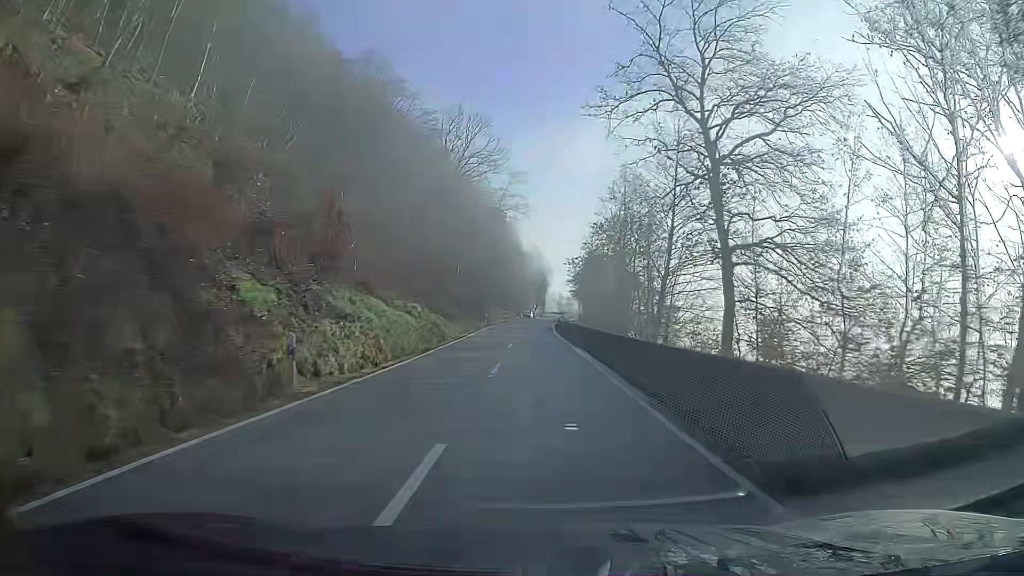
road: secondary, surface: asphalt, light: Day
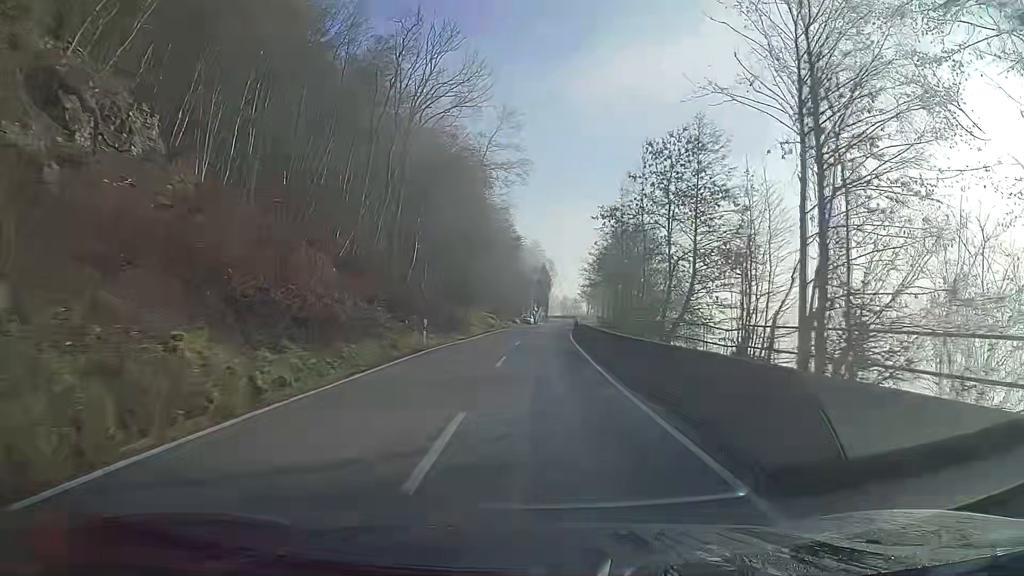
(-0.2, +33.7) m; 0°
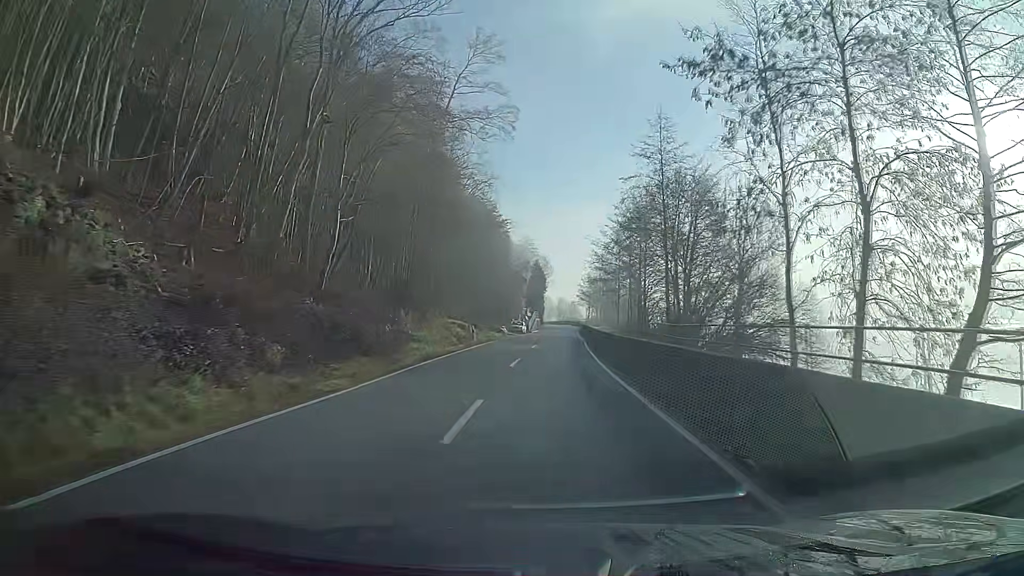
(+0.2, +22.0) m; +1°
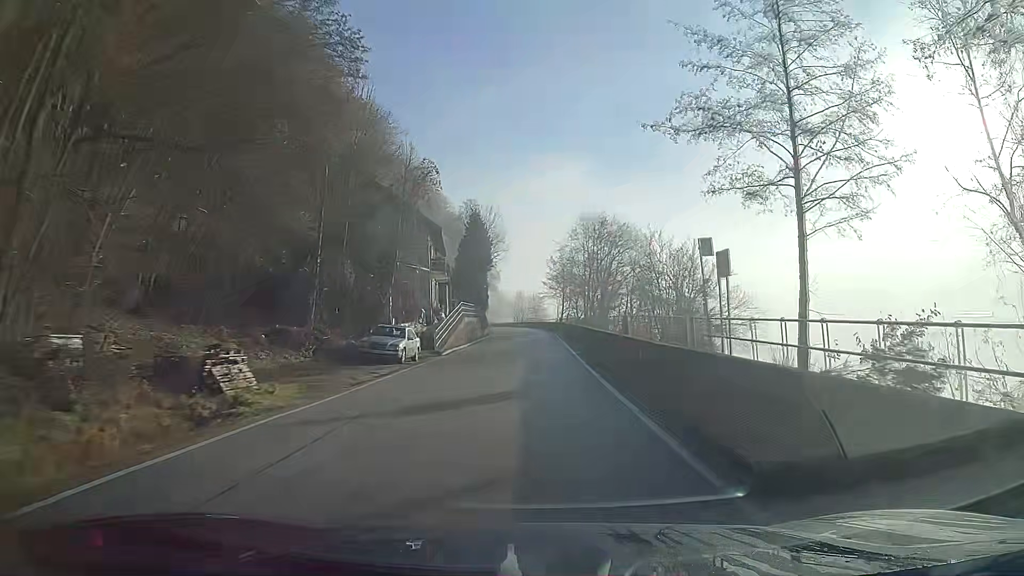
(+1.8, +53.6) m; +3°
